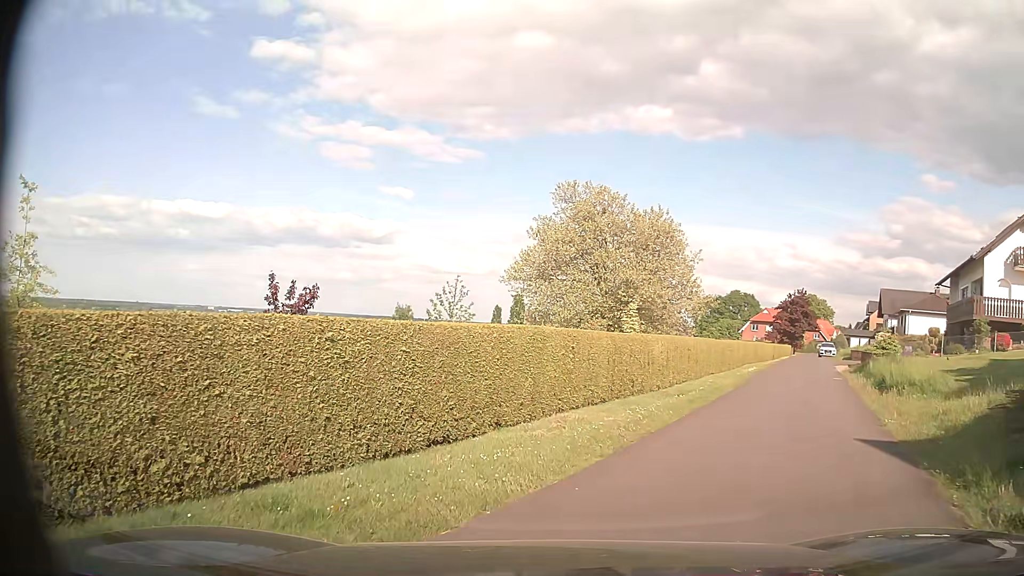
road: residential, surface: asphalt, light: Day
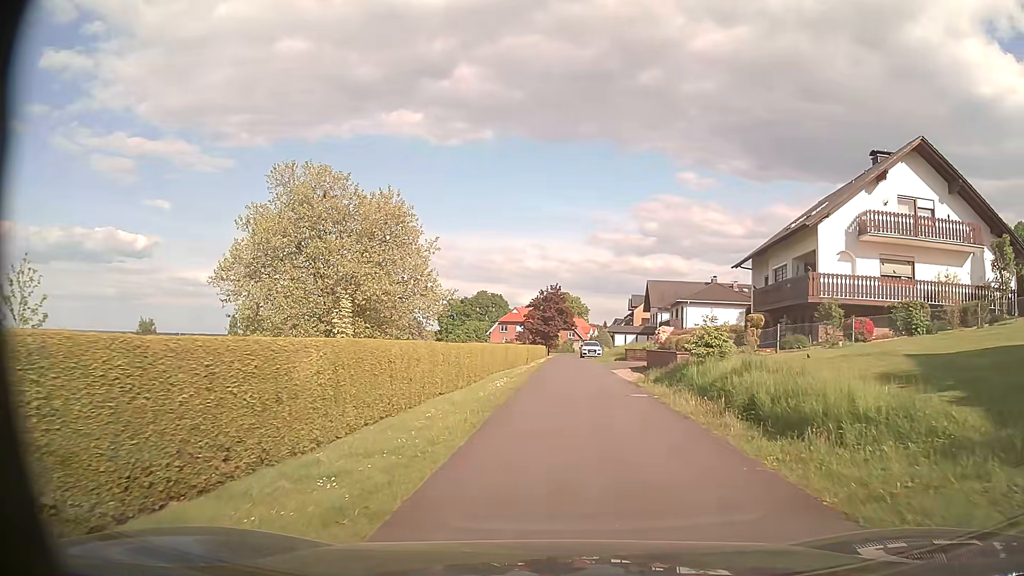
(+2.2, +9.8) m; +20°
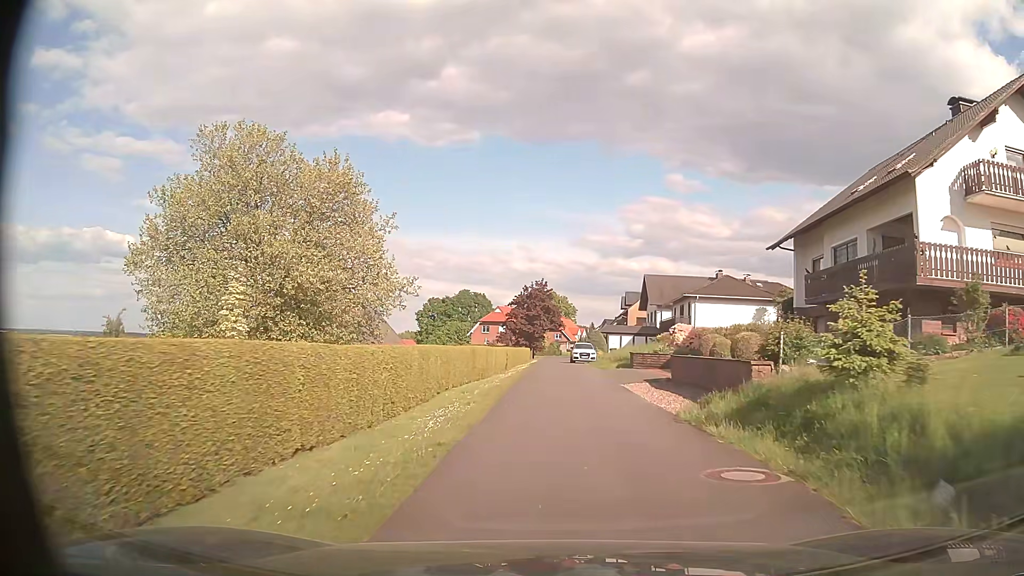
(+0.1, +10.5) m; +1°
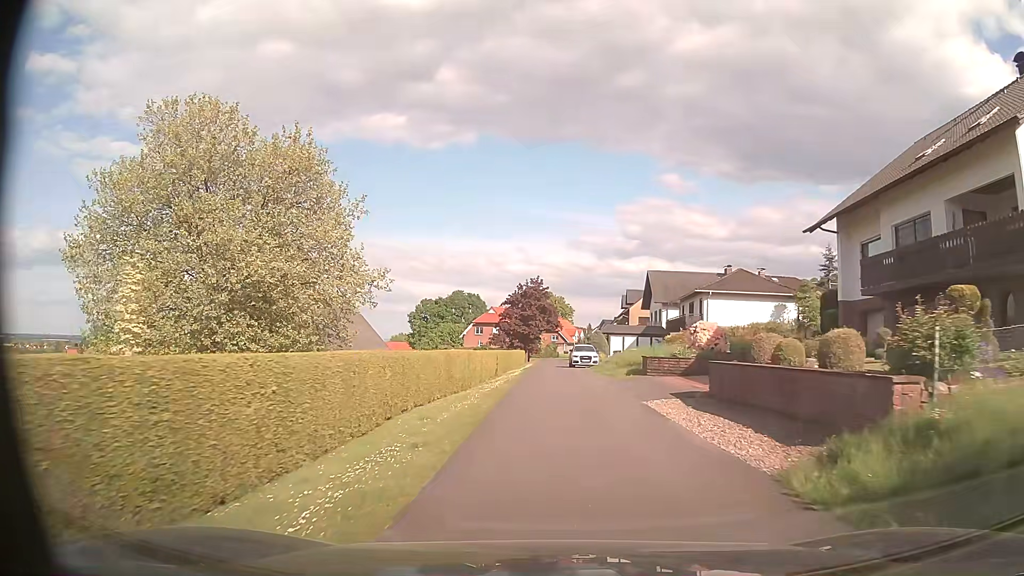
(0.0, +6.0) m; 0°
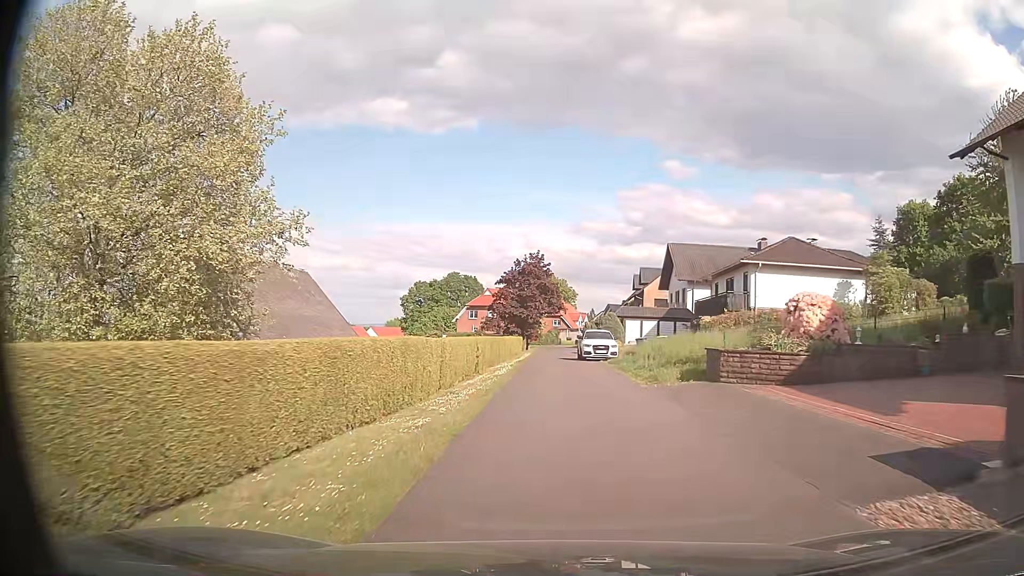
(0.0, +11.8) m; 0°
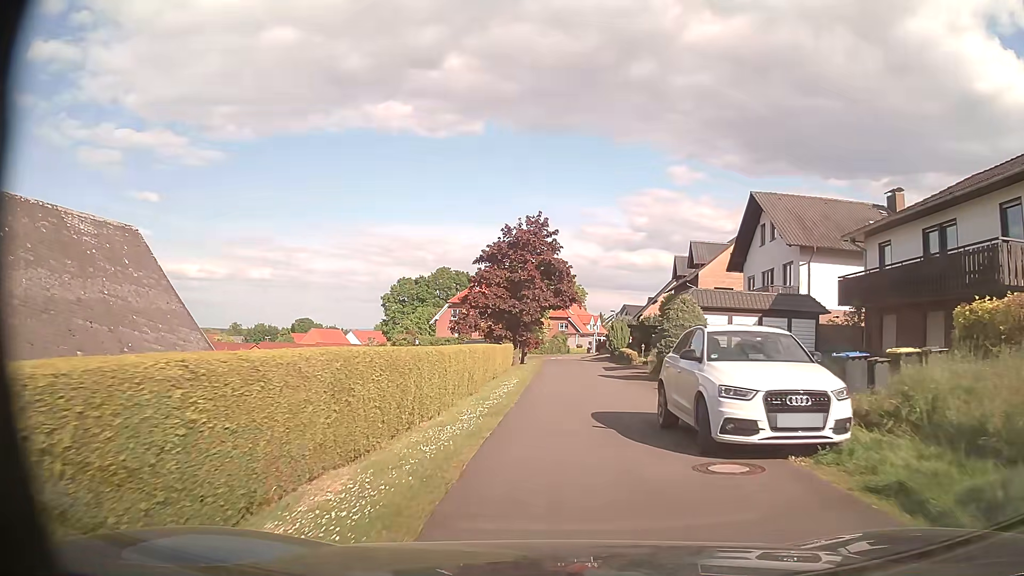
(-0.2, +25.7) m; 0°
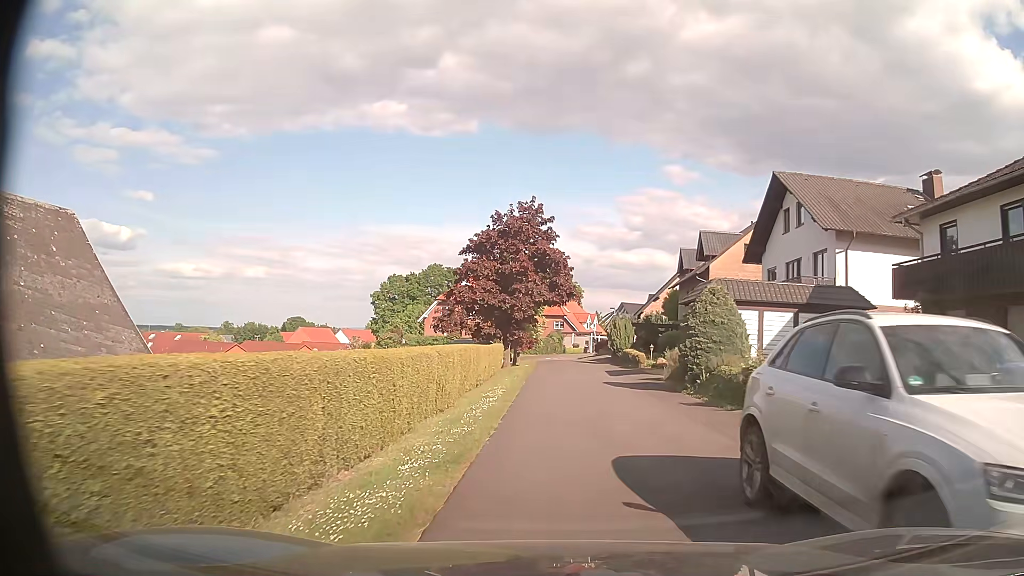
(0.0, +5.0) m; 0°
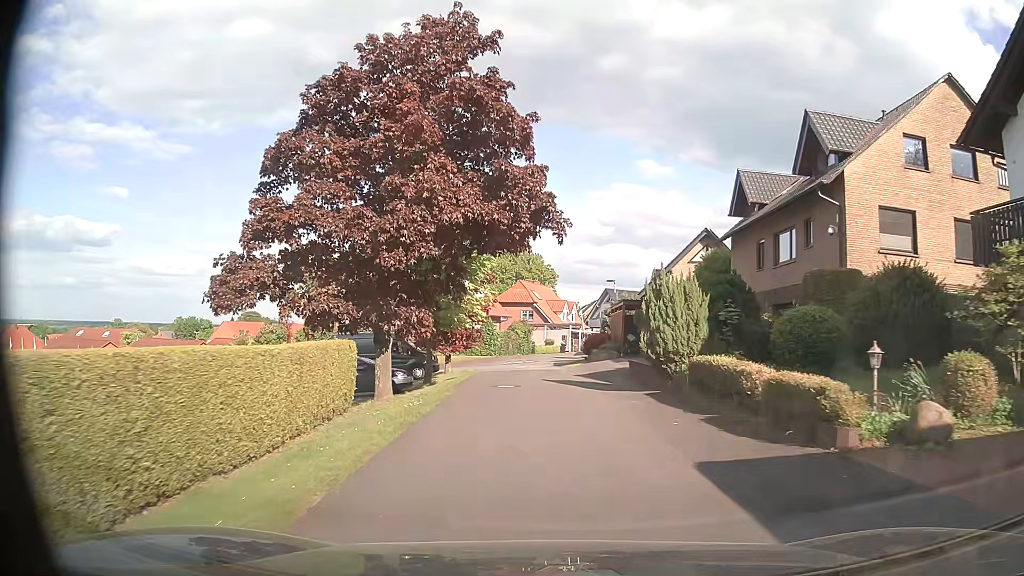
(+1.0, +25.7) m; +3°
